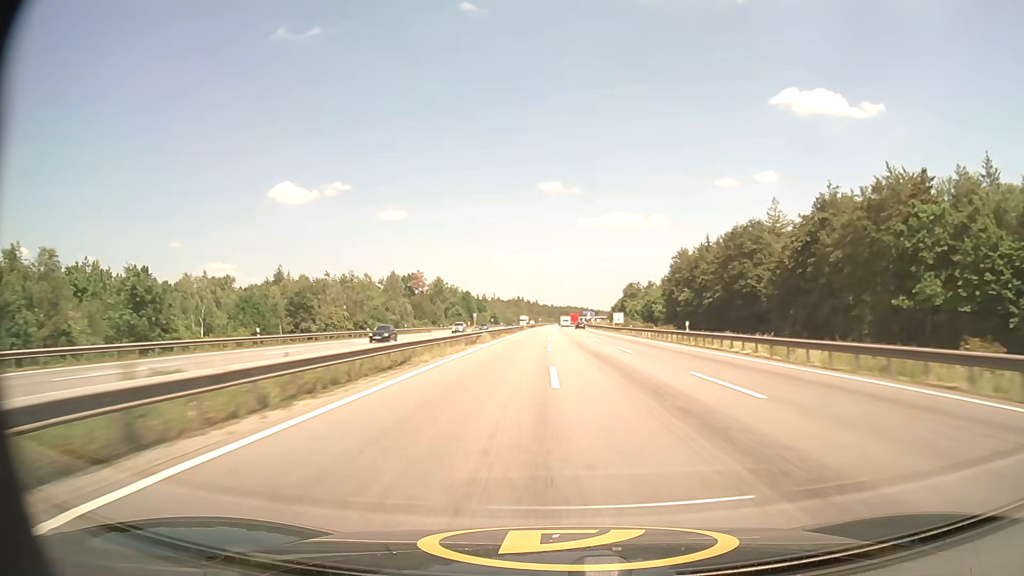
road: motorway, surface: asphalt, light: Day
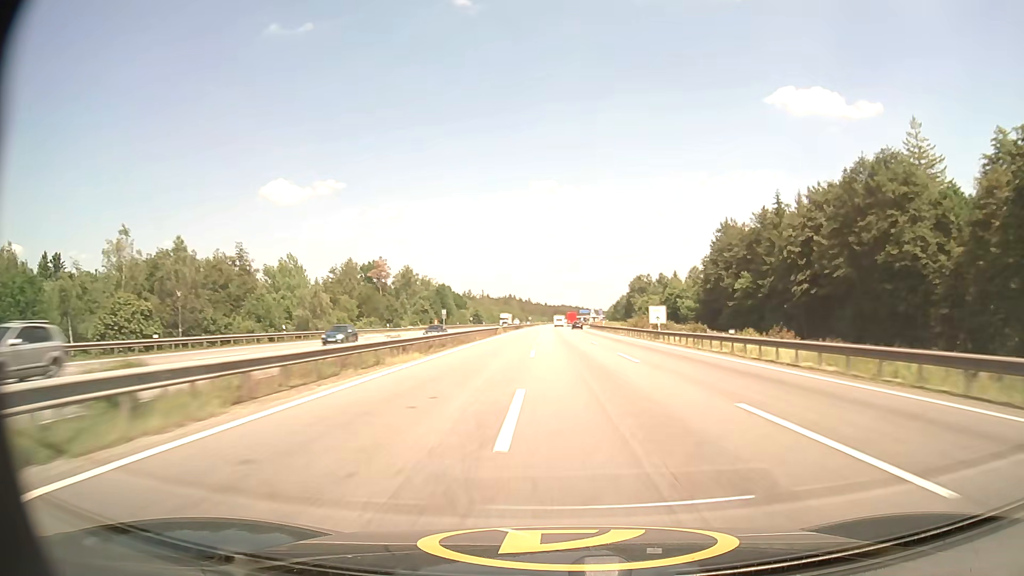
(+0.2, +42.7) m; 0°
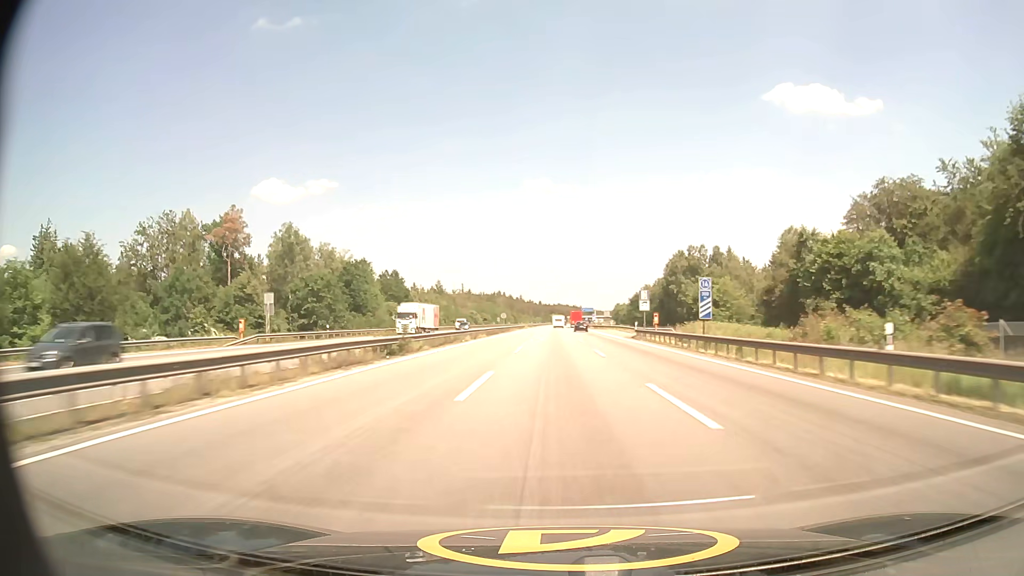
(+0.5, +85.9) m; +1°
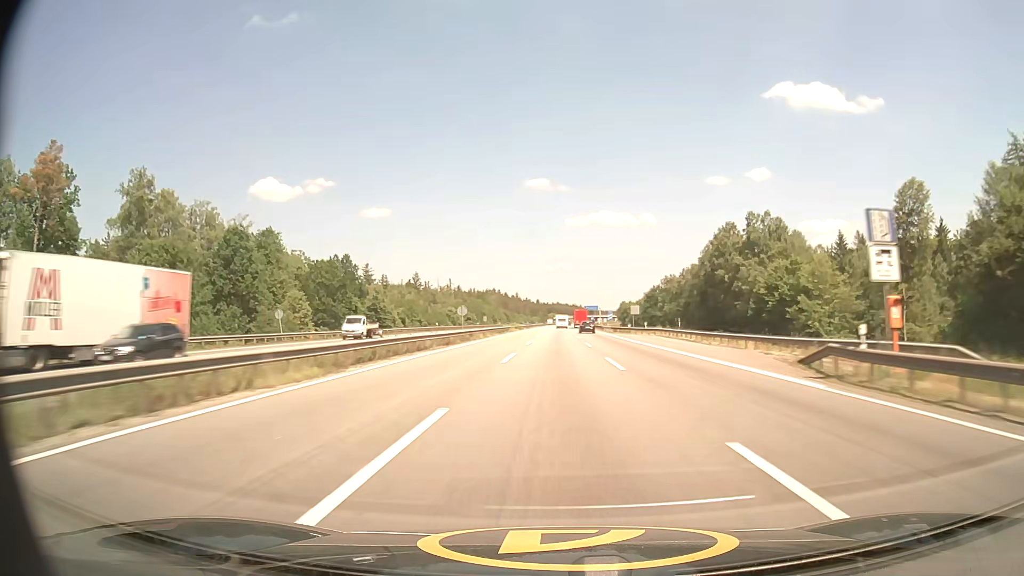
(0.0, +43.2) m; 0°
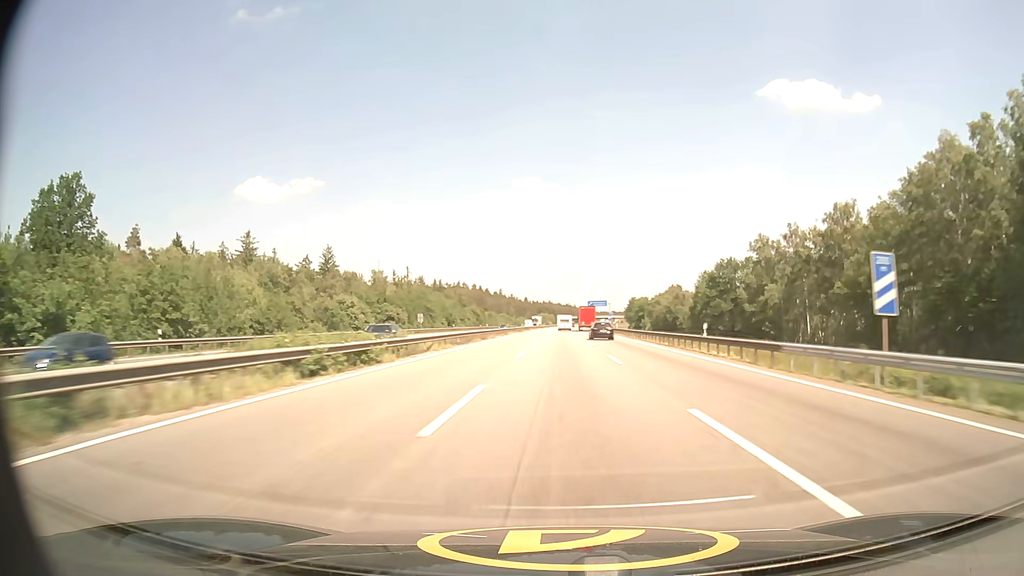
(+0.4, +86.5) m; +1°
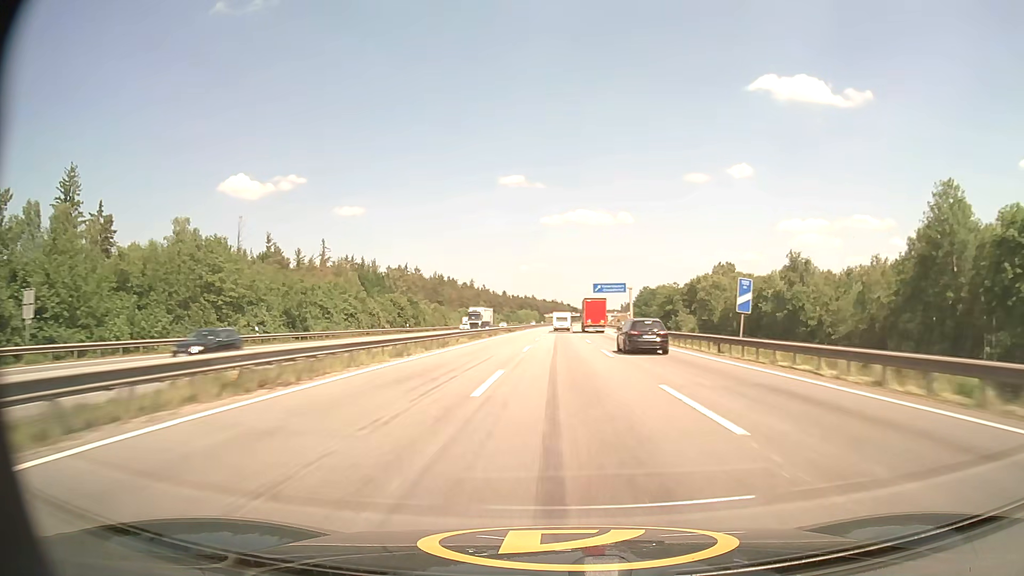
(+0.9, +86.0) m; +1°
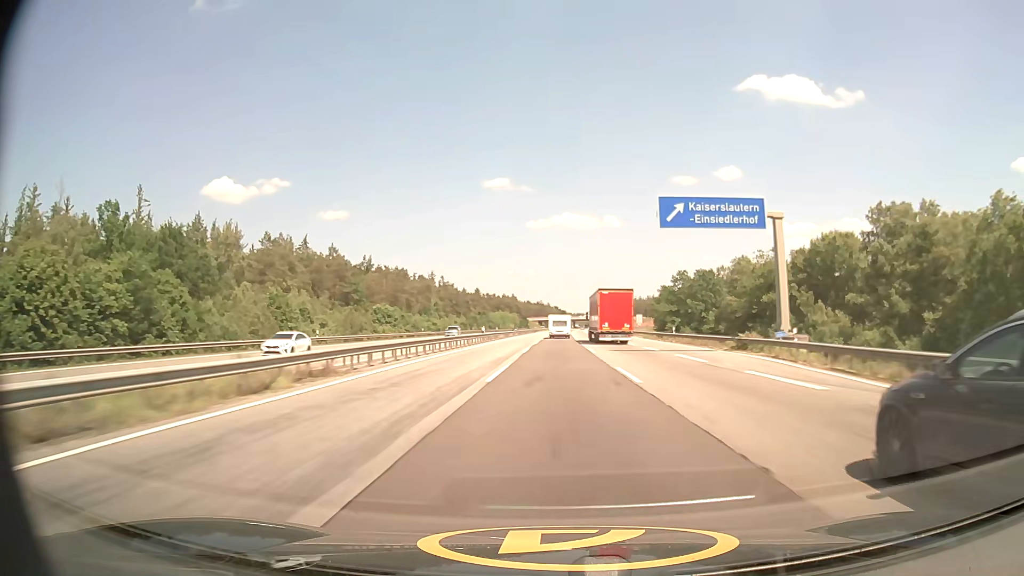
(+1.1, +84.8) m; +1°
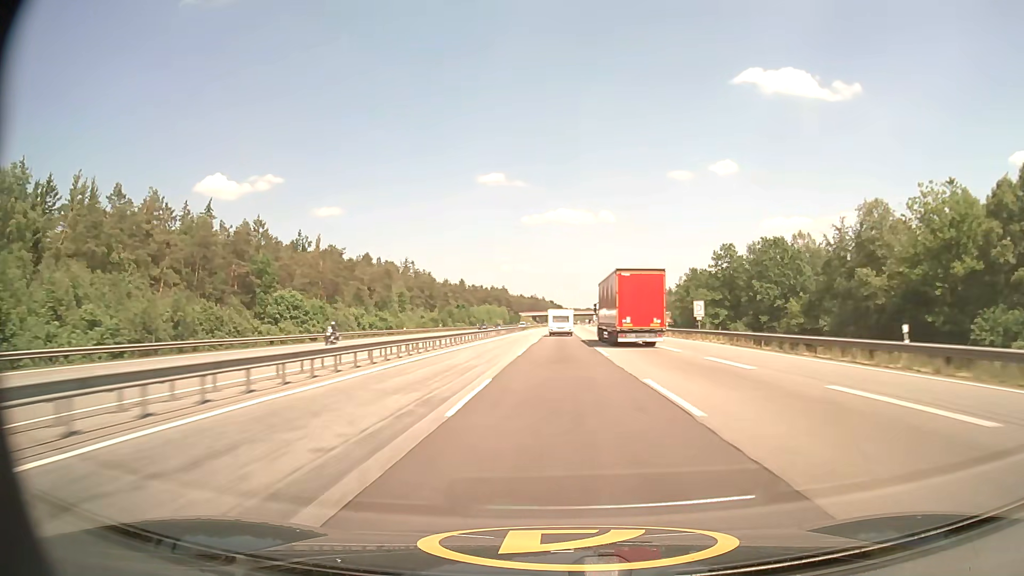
(+0.1, +42.2) m; 0°
(0, +10) (0, +20) (0, +30) (0, +40) (0, +50) (0, +60) (0, +70) (+1, +80) (+1, +90) (+1, +100) m
